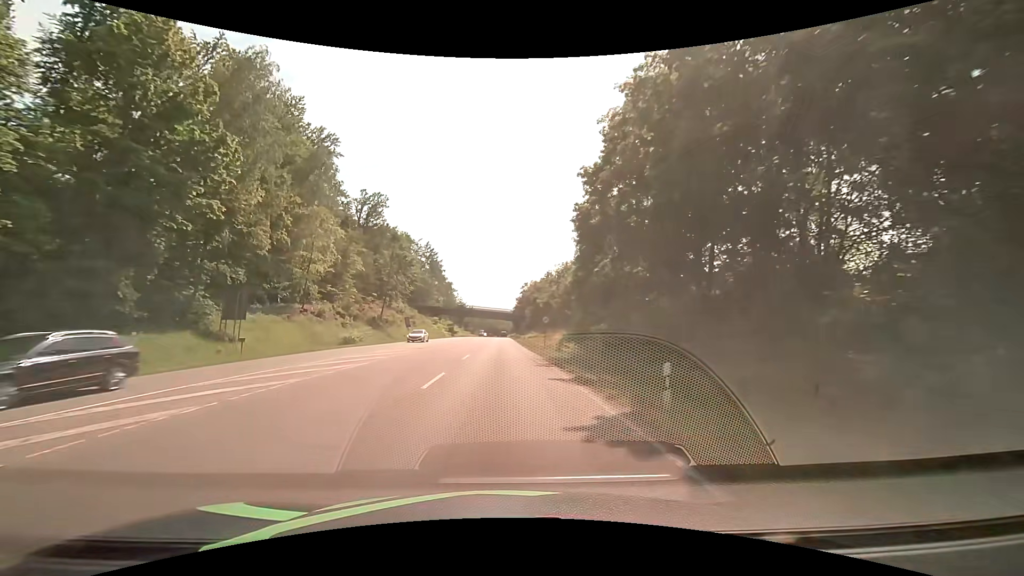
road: secondary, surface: asphalt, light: Day
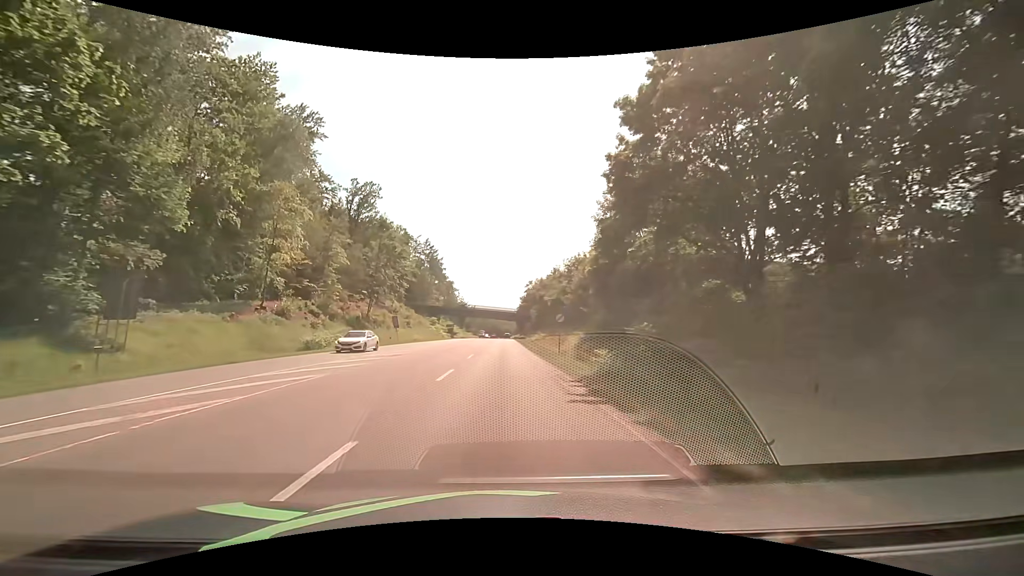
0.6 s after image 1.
(0.0, +9.4) m; -1°
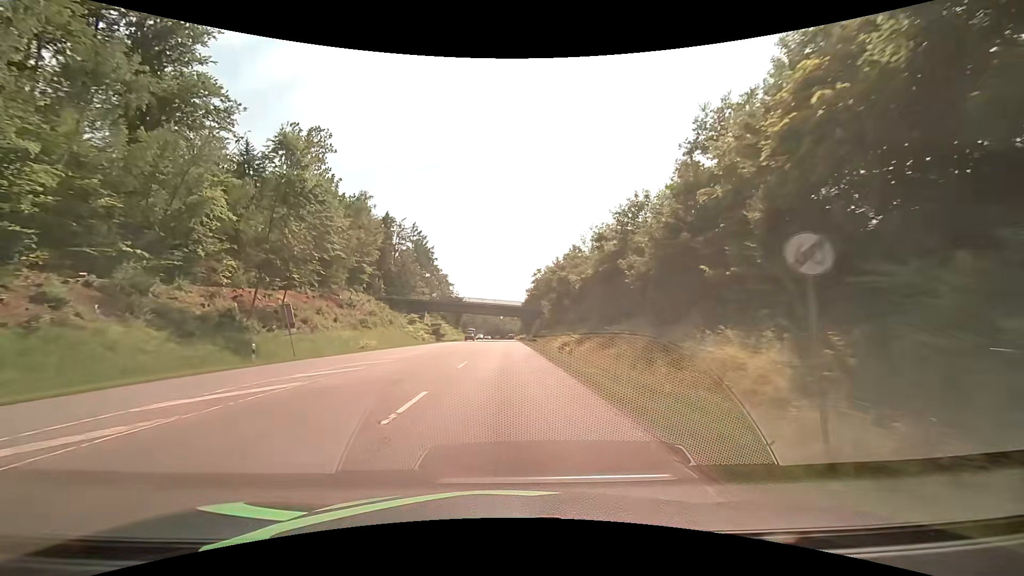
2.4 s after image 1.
(0.0, +29.7) m; 0°
(0, +10) (0, +20) (0, +30) (0, +40) (0, +50) (0, +60) (0, +70) (0, +80) (0, +90) (0, +100) m
